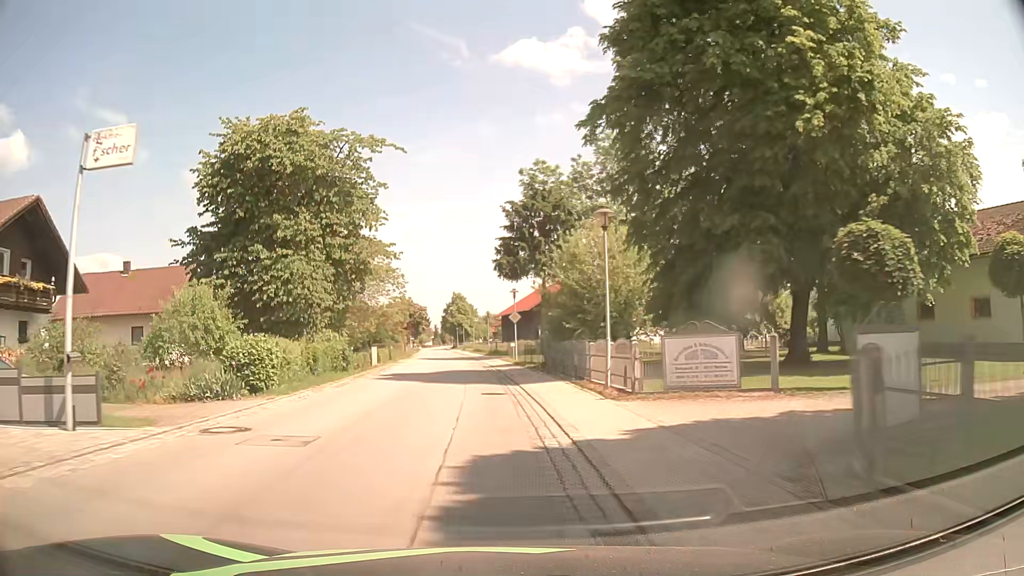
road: secondary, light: Day
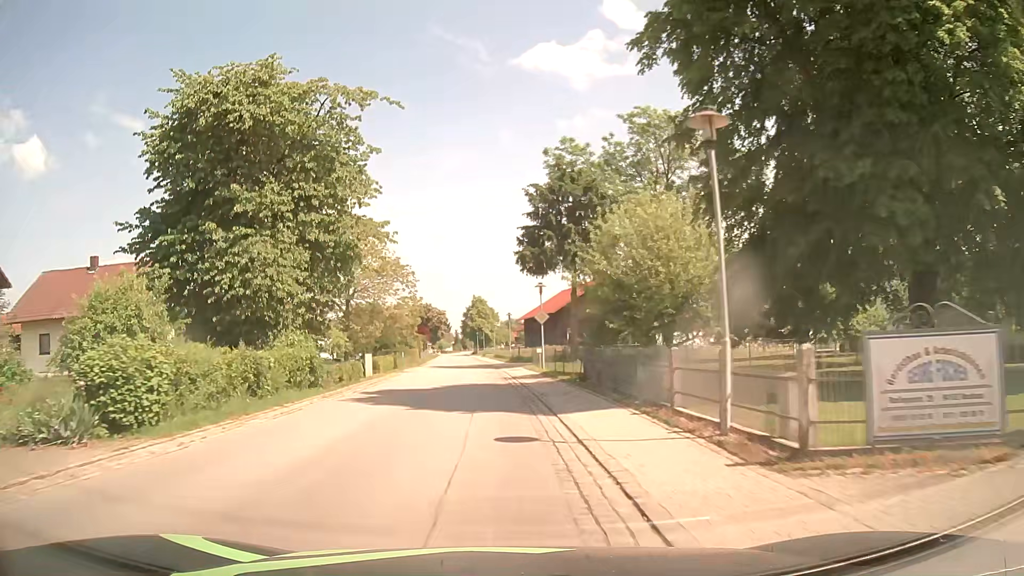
(-0.1, +7.6) m; -2°
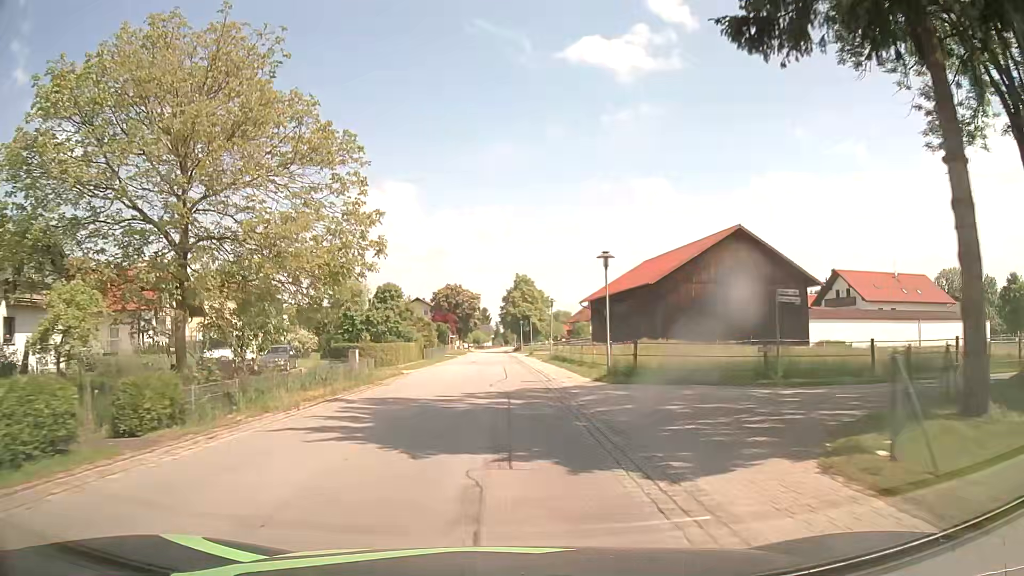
(-1.5, +38.0) m; -4°
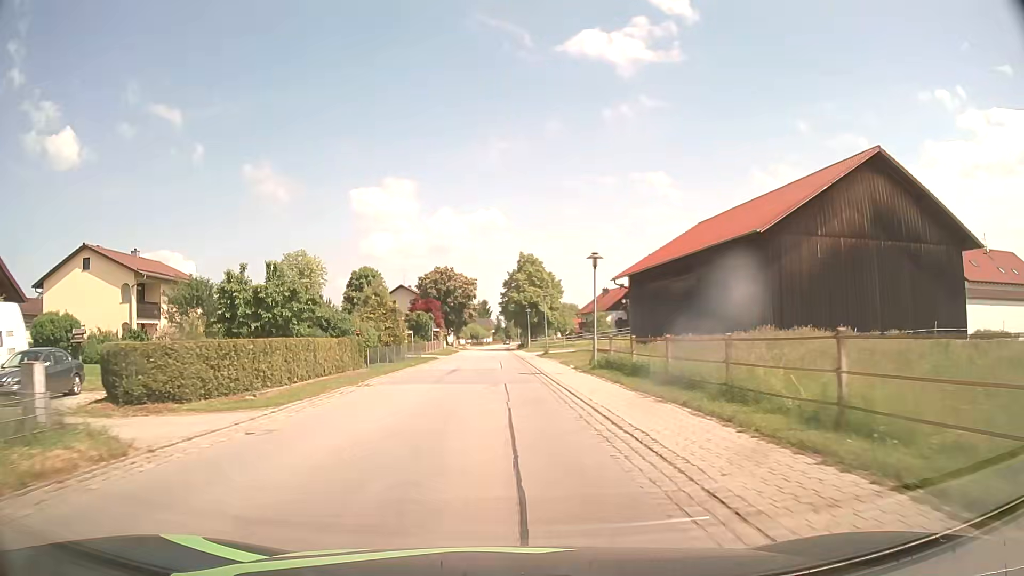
(-0.1, +22.9) m; 0°
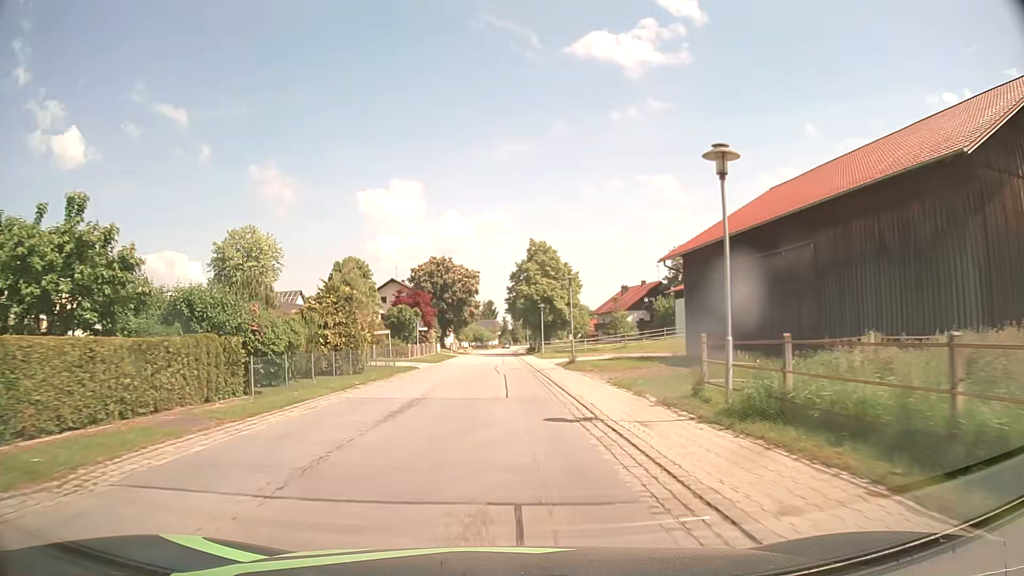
(-0.2, +15.3) m; -1°
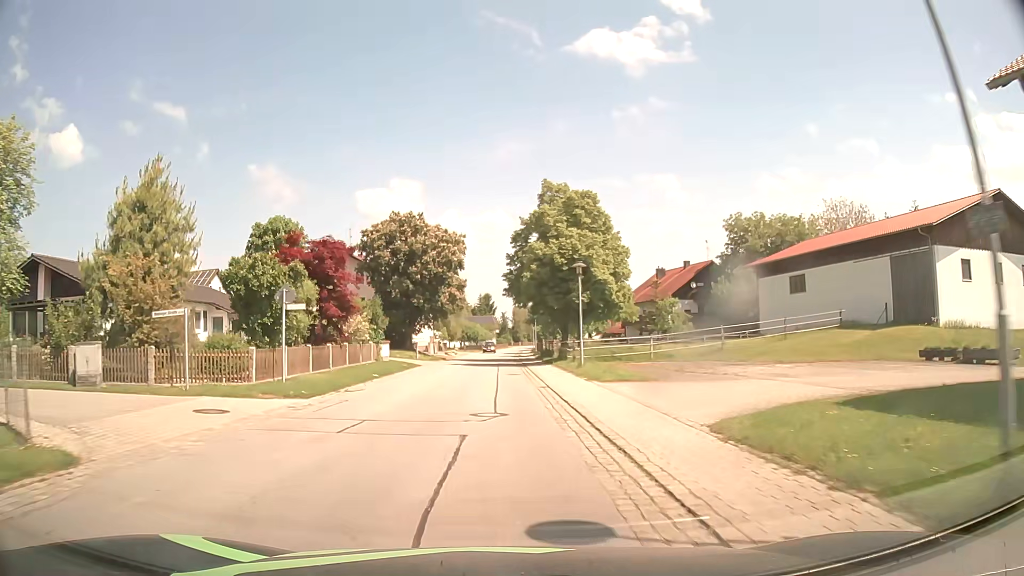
(+0.1, +30.5) m; 0°
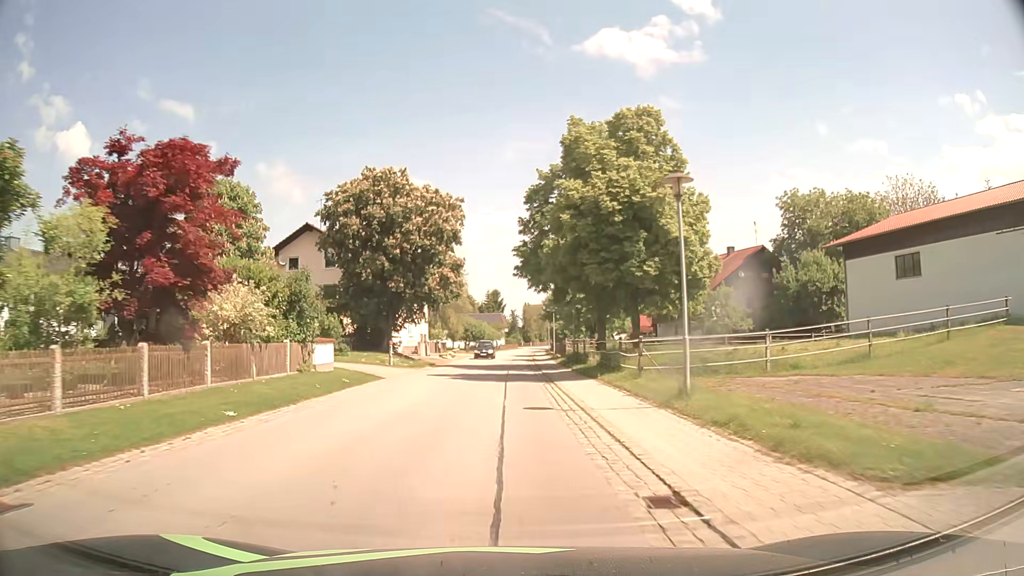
(-0.2, +15.3) m; -1°
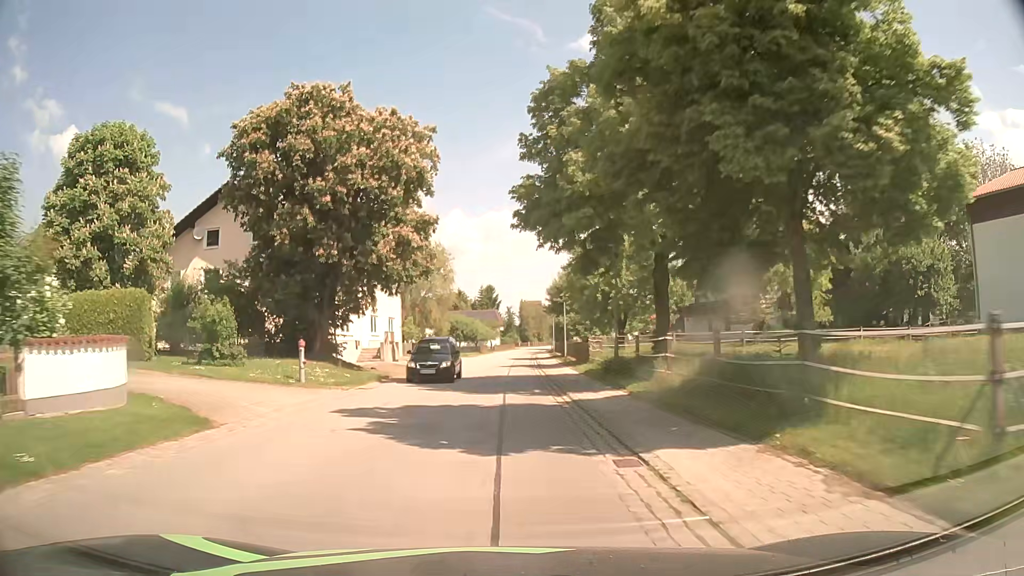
(0.0, +15.2) m; +1°
(0, +10) (0, +20) (0, +30) (0, +40) (0, +50) (0, +60) (+1, +70) (+1, +80) (+2, +90) (+2, +100) m
